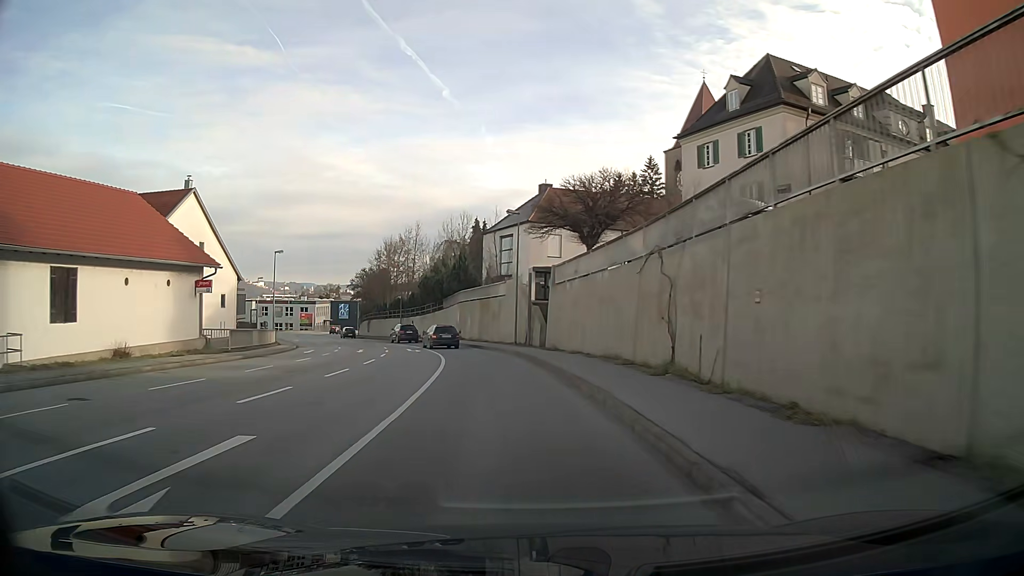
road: tertiary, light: Day
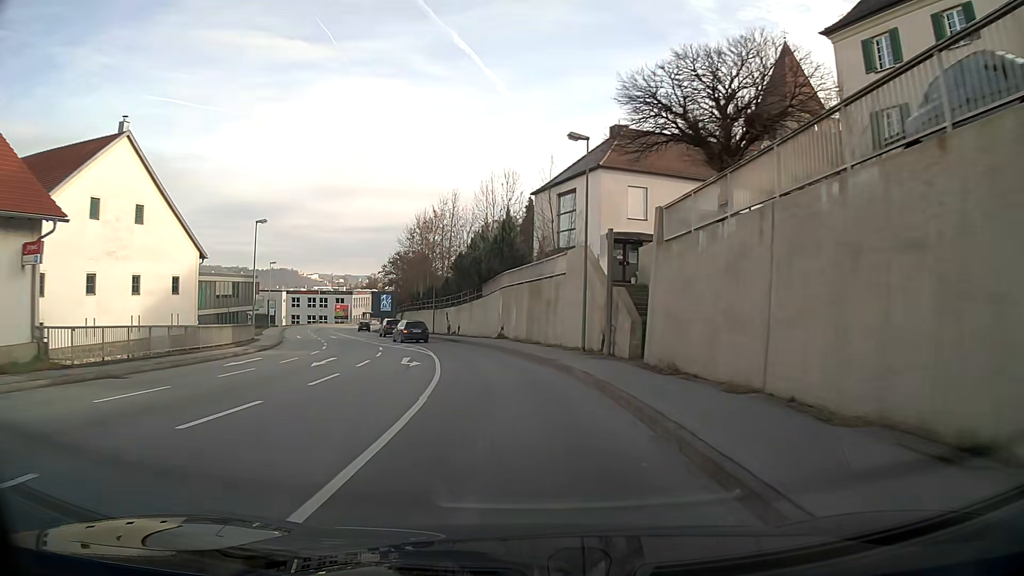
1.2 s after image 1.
(-0.7, +15.6) m; -5°
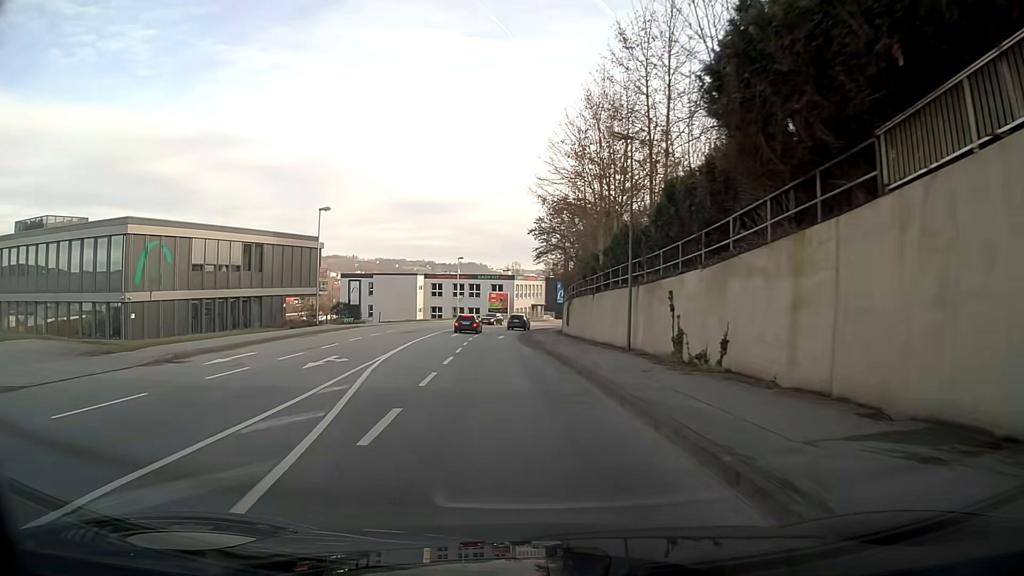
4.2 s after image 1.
(-5.8, +39.3) m; -16°
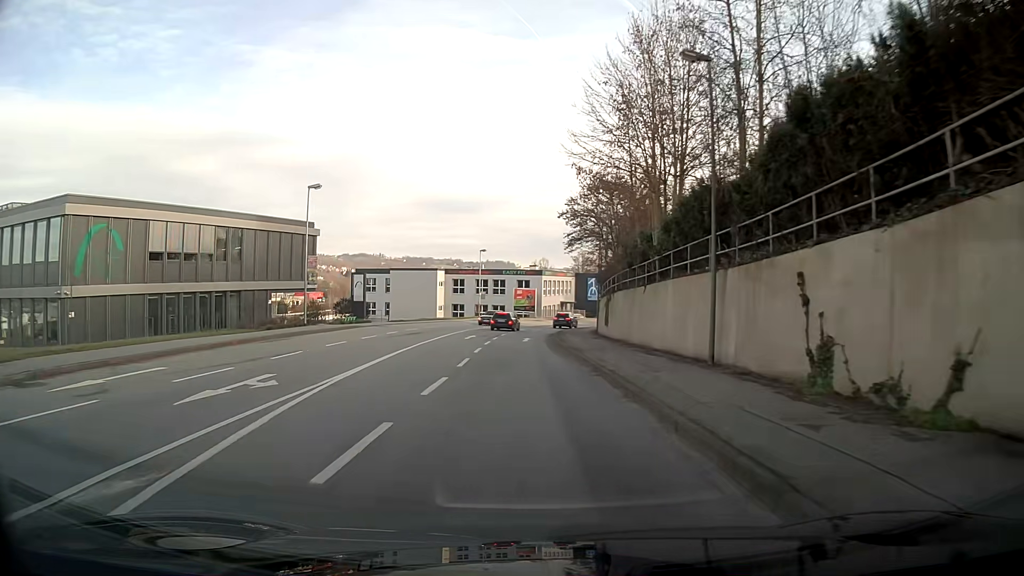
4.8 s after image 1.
(-0.2, +7.9) m; -2°
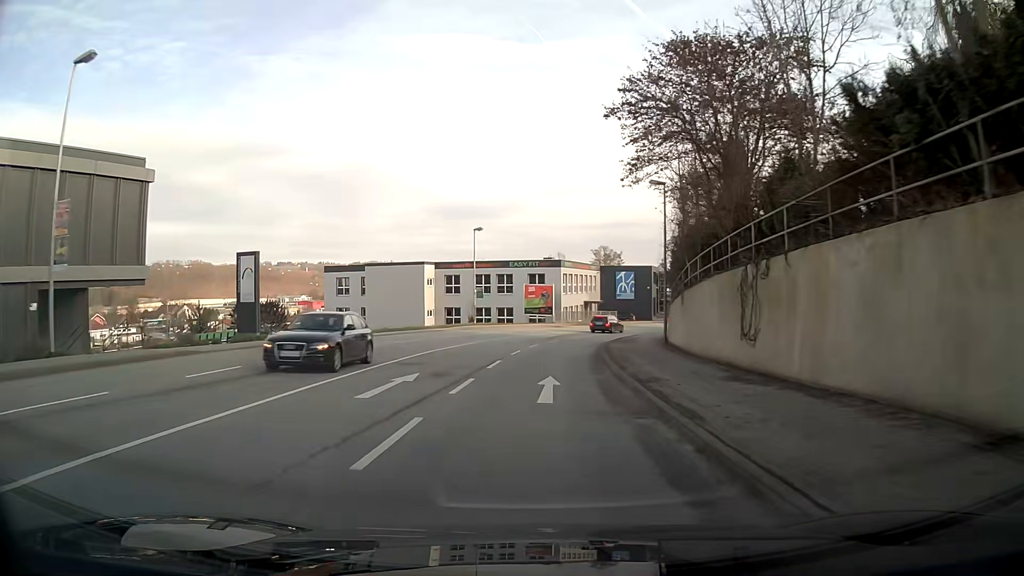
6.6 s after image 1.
(-0.3, +23.3) m; -1°
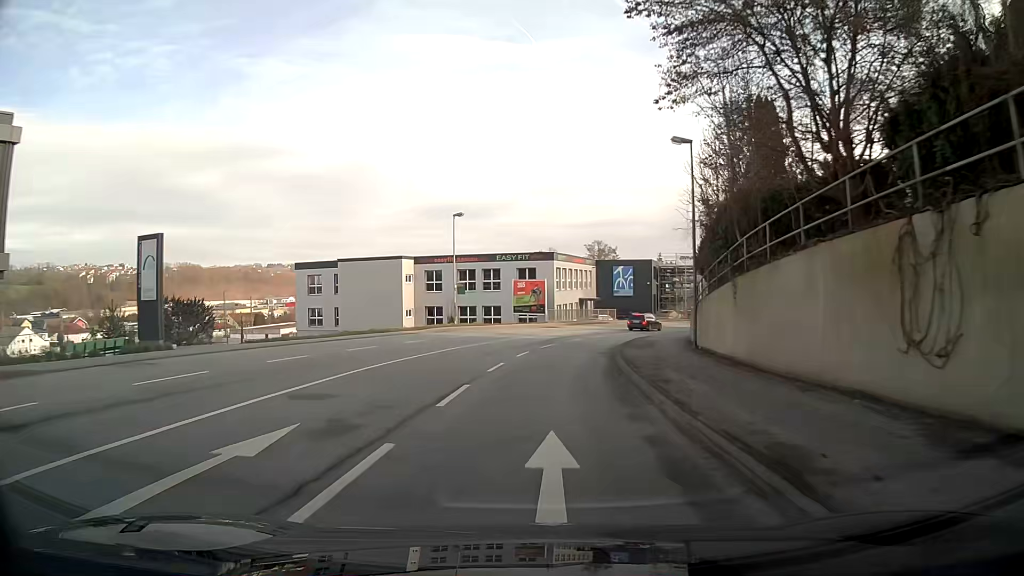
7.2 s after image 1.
(+0.1, +7.8) m; +1°
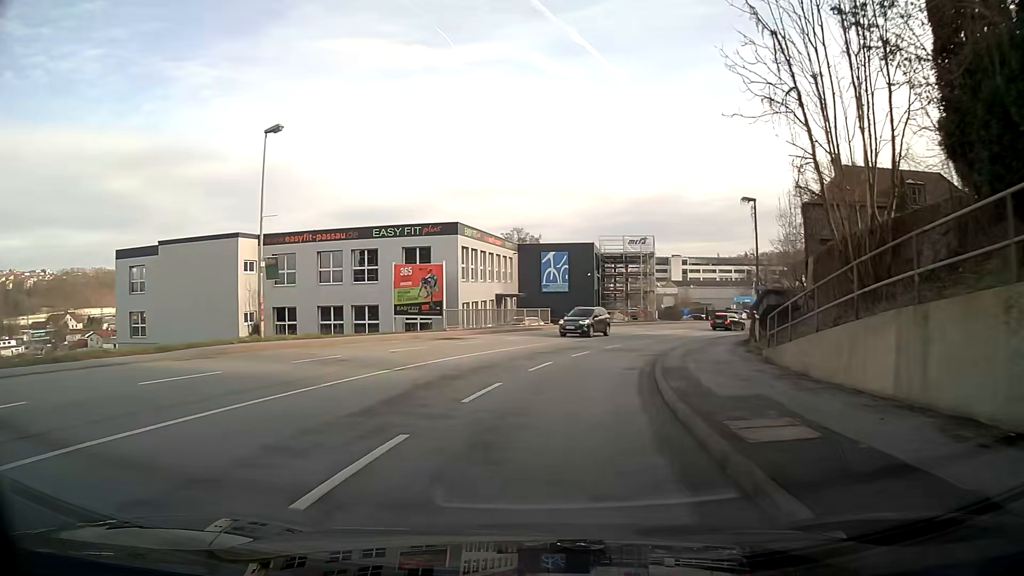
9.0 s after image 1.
(+1.4, +23.2) m; +8°
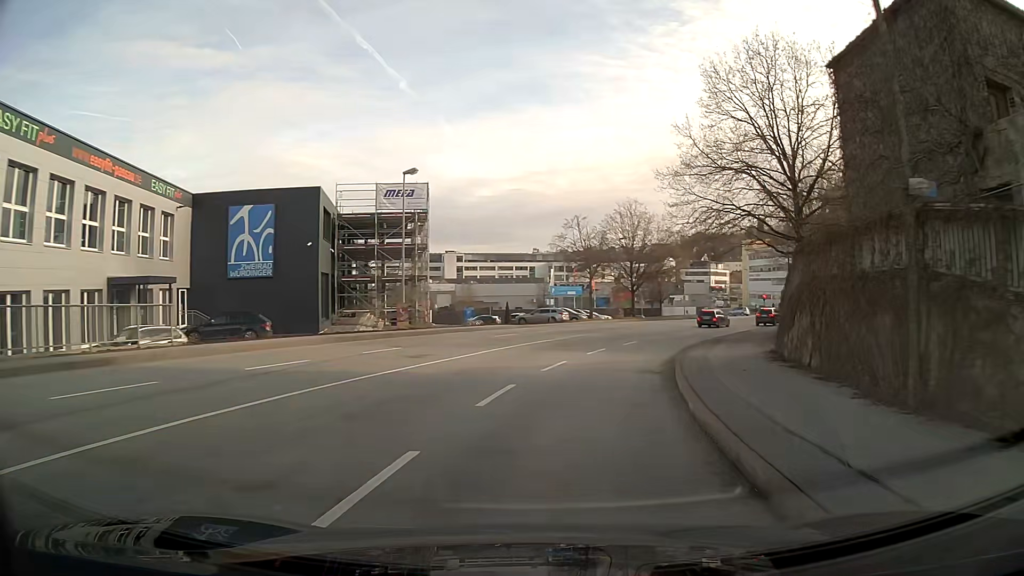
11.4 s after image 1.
(+4.9, +29.9) m; +20°
